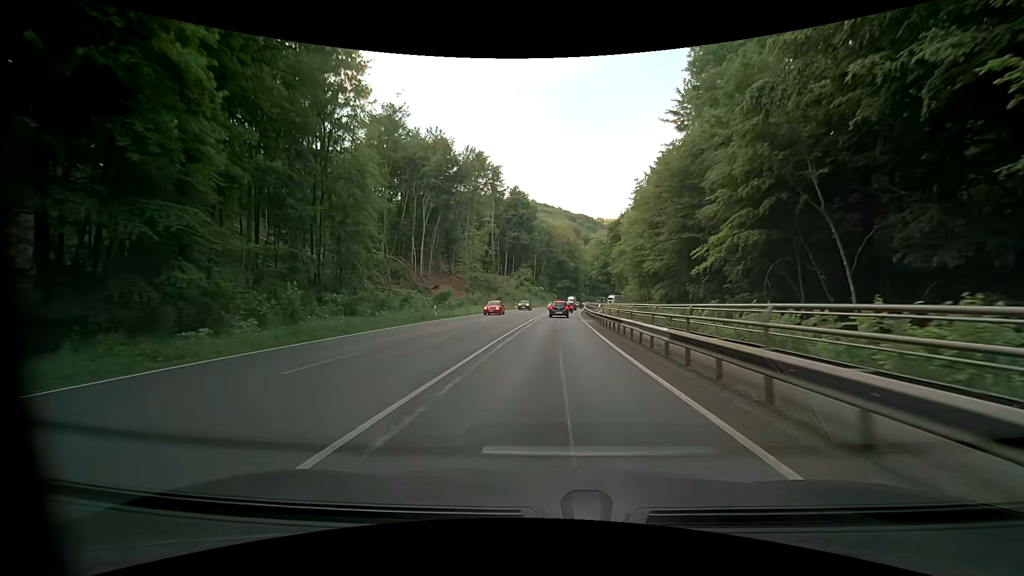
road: primary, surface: asphalt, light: Day
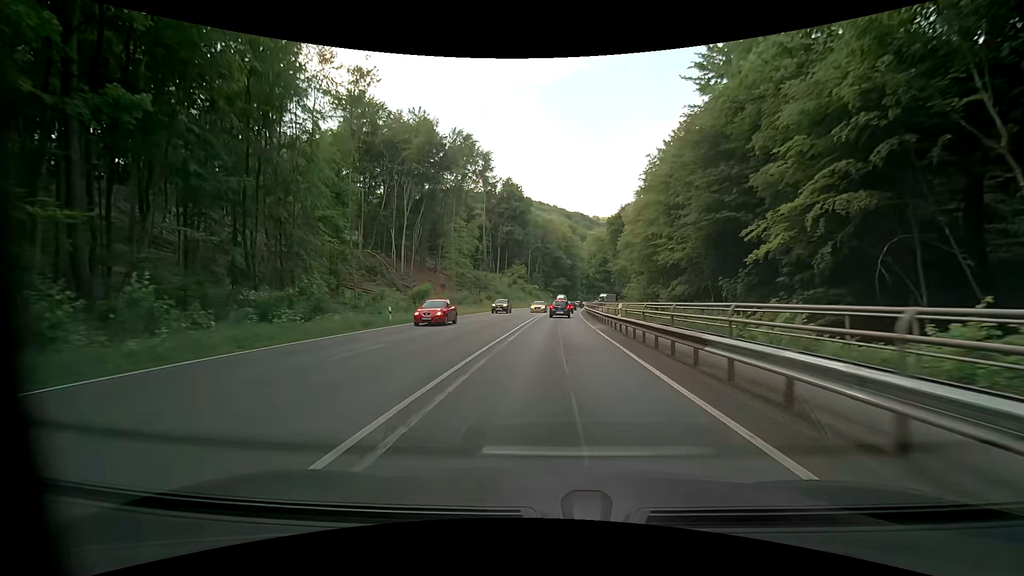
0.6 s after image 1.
(0.0, +10.2) m; +1°
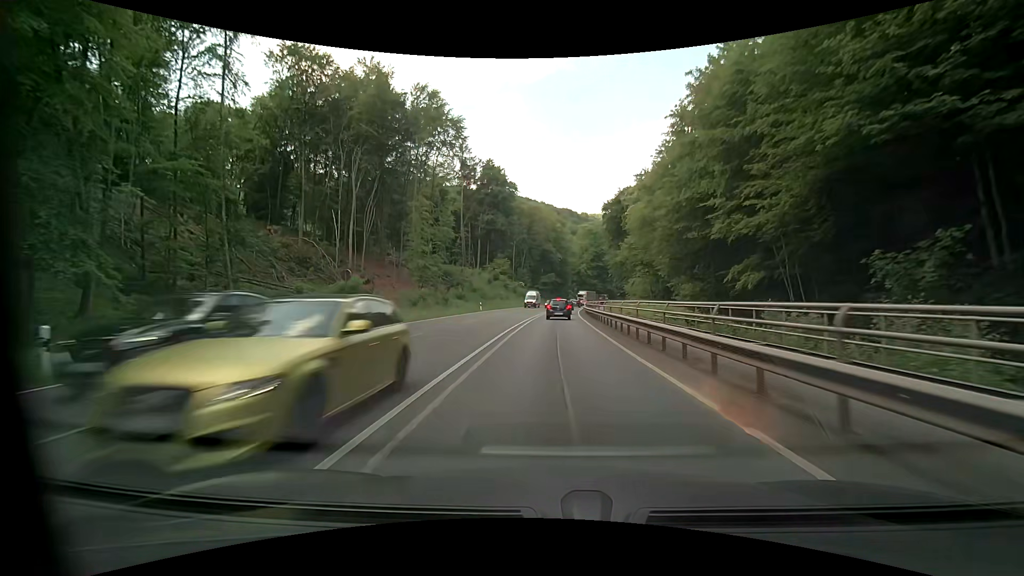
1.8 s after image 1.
(+0.2, +19.0) m; +1°
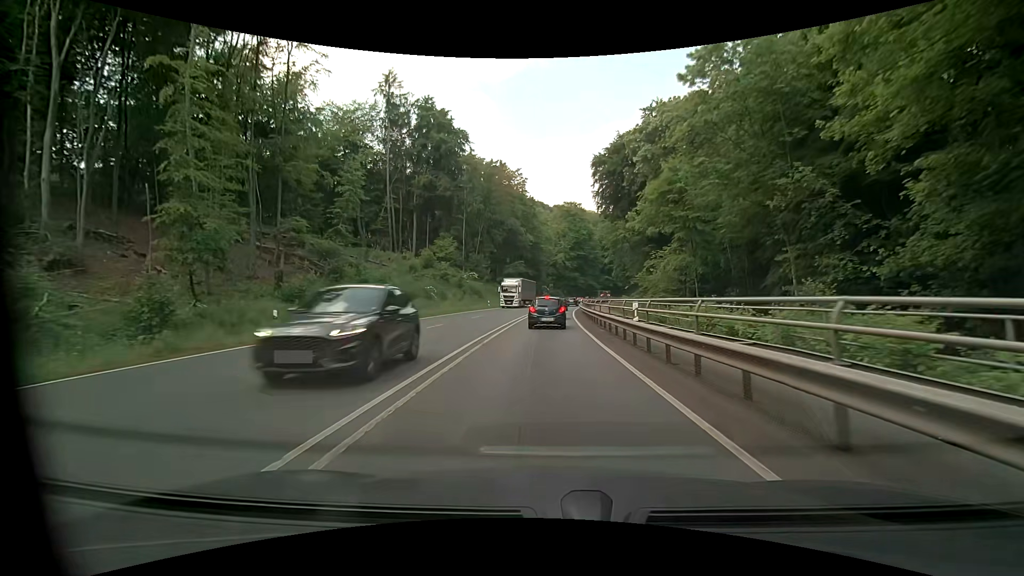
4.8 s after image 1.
(+1.2, +40.6) m; +3°
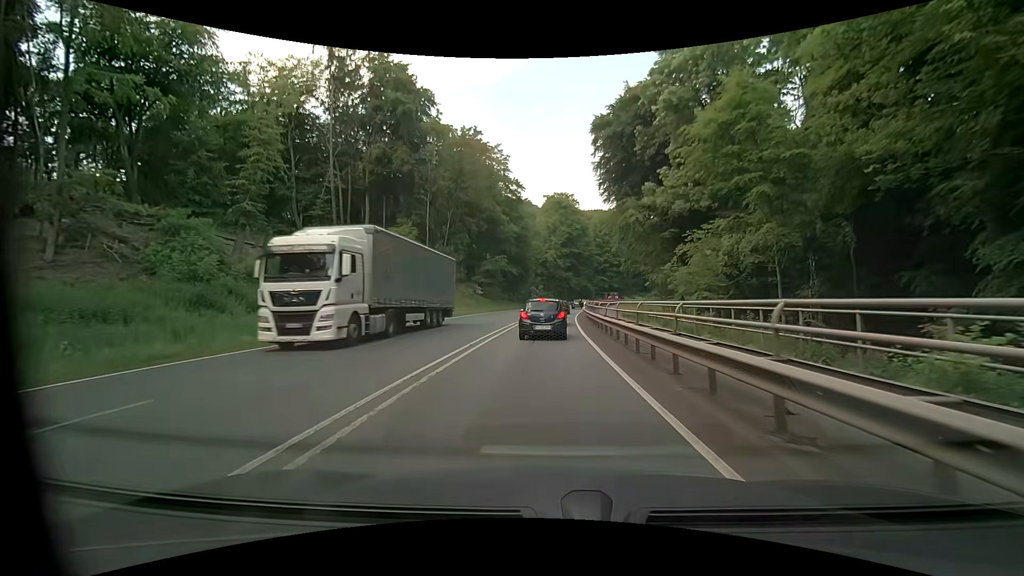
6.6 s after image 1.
(+0.3, +19.3) m; +2°
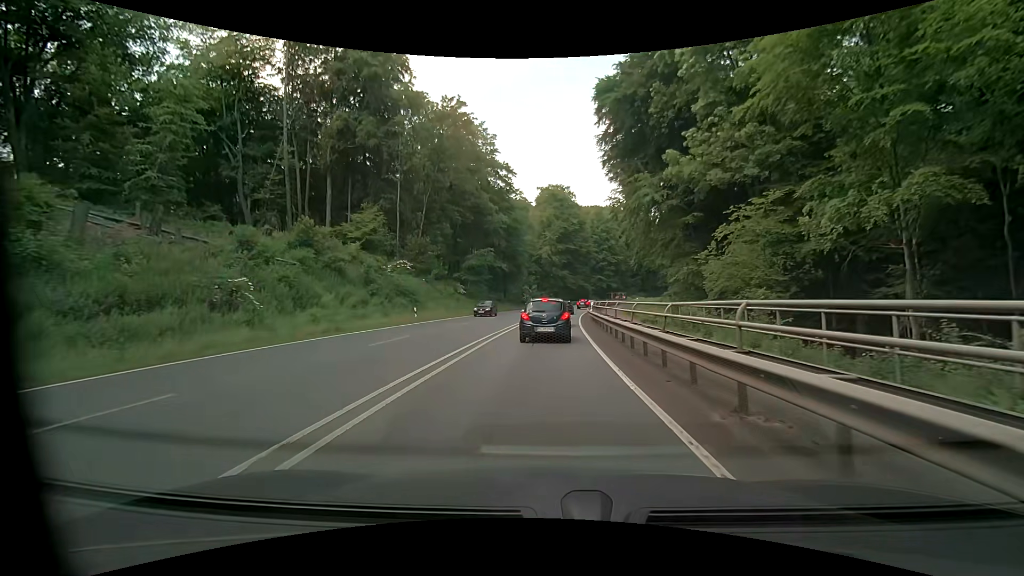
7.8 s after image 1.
(0.0, +11.1) m; +1°
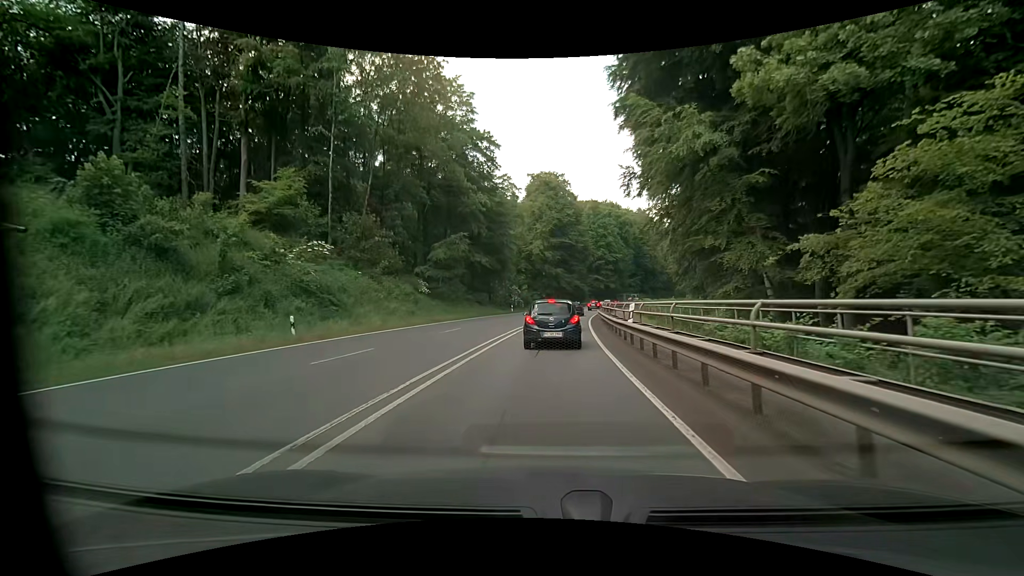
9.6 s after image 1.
(+0.1, +16.1) m; +1°
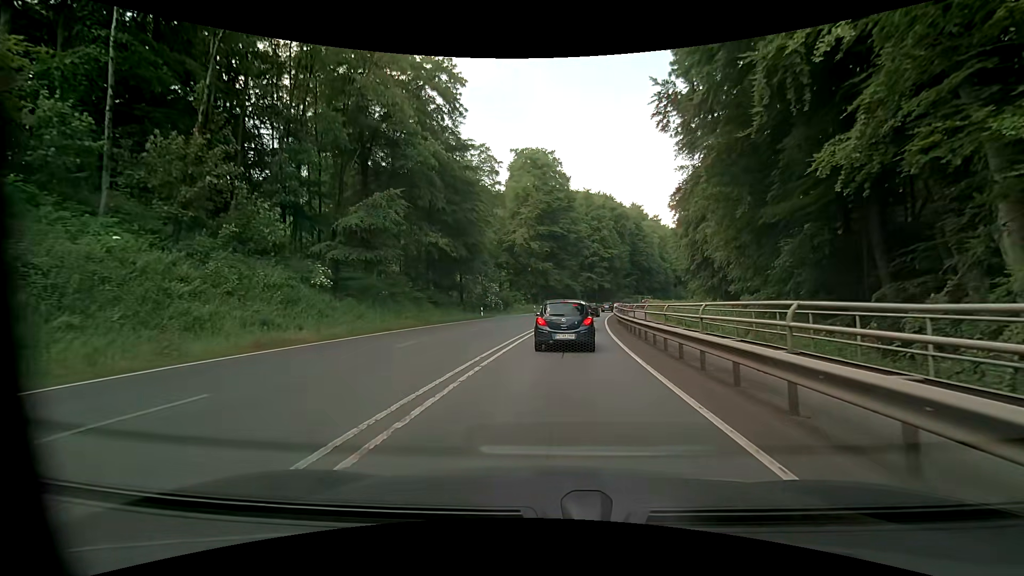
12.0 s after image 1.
(+0.1, +19.9) m; +2°
(0, +10) (0, +20) (+1, +30) (+2, +40) (+4, +50) (+5, +60) (+7, +70) (+9, +79) (+11, +89) (+13, +99) m
